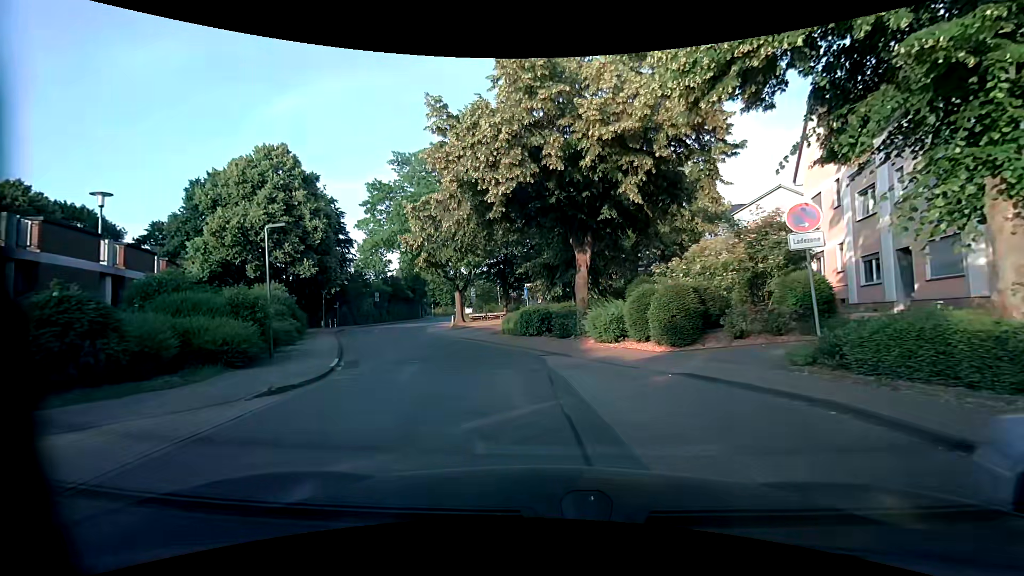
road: residential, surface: asphalt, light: Day
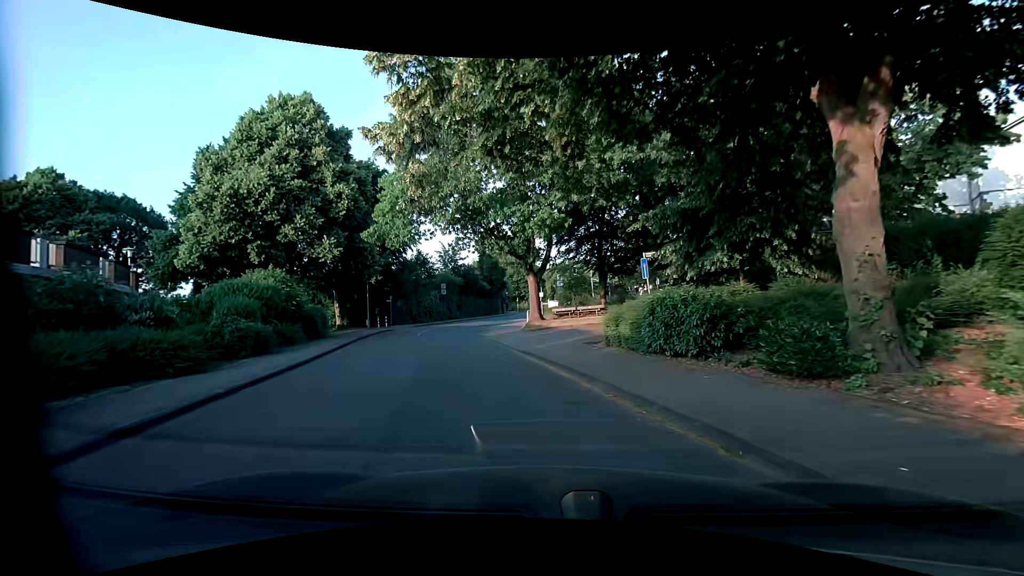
(-1.1, +14.7) m; -8°
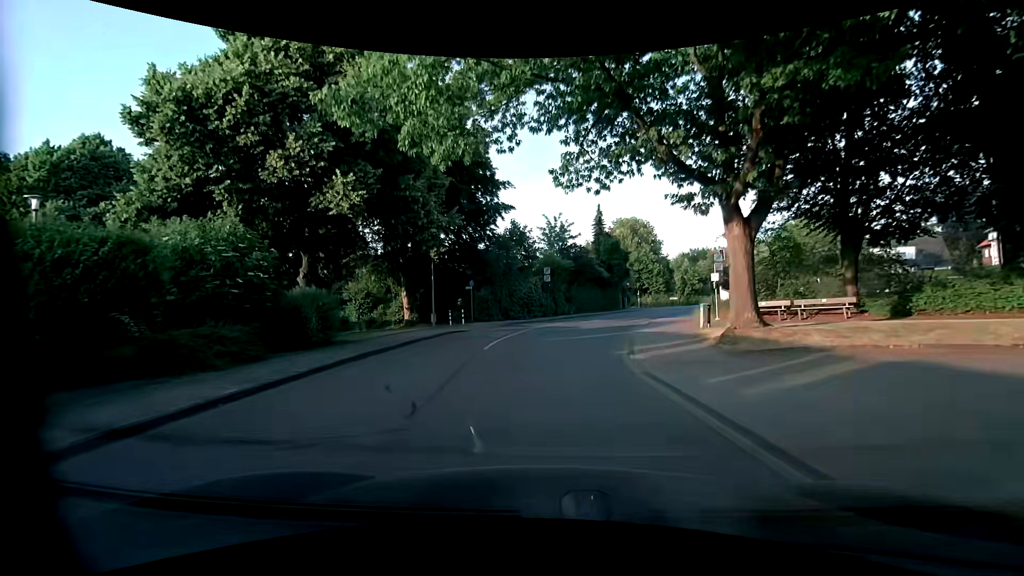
(-3.0, +15.5) m; -15°
